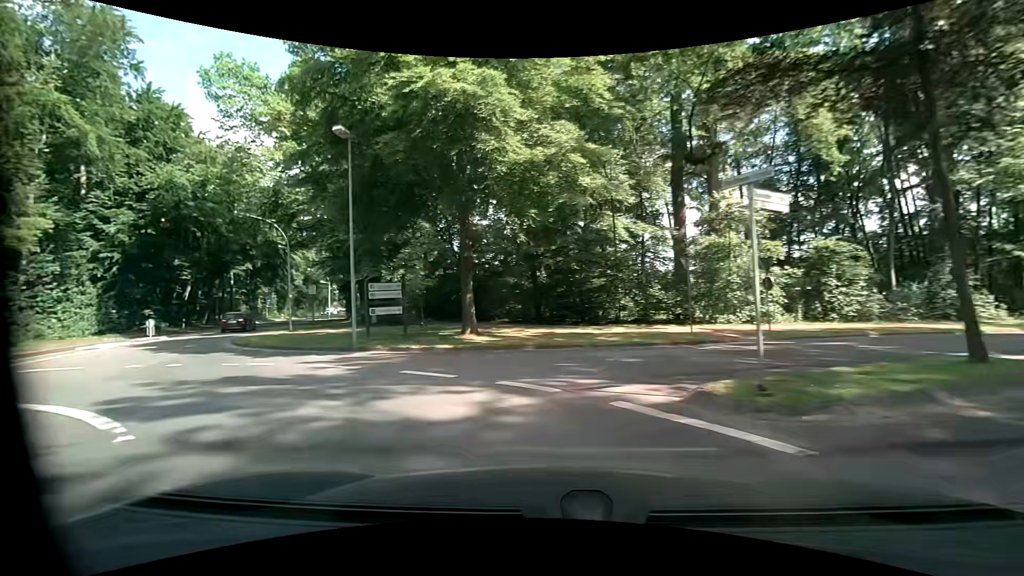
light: Day
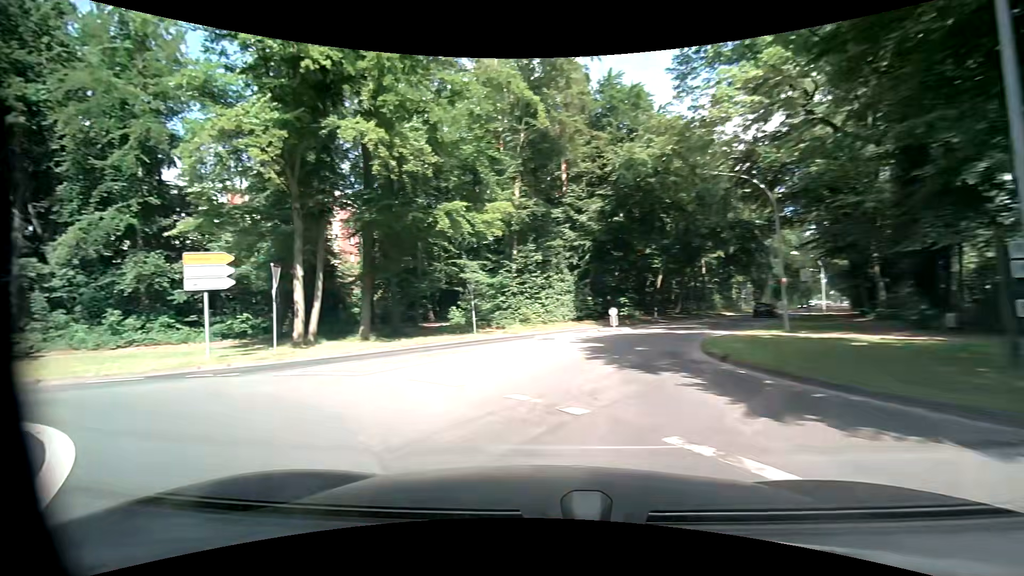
(-3.9, +9.6) m; -49°
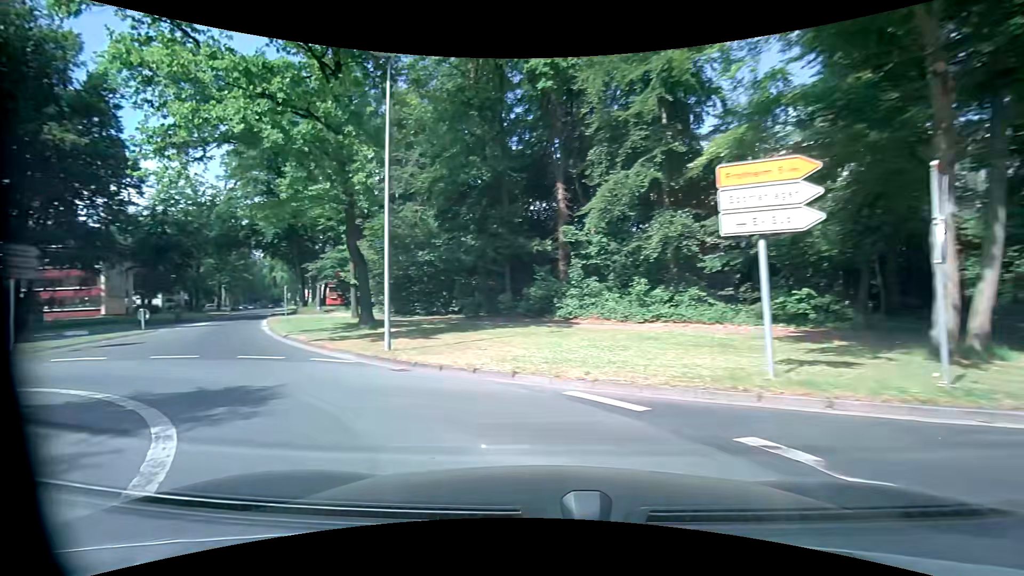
(-5.0, +9.2) m; -57°
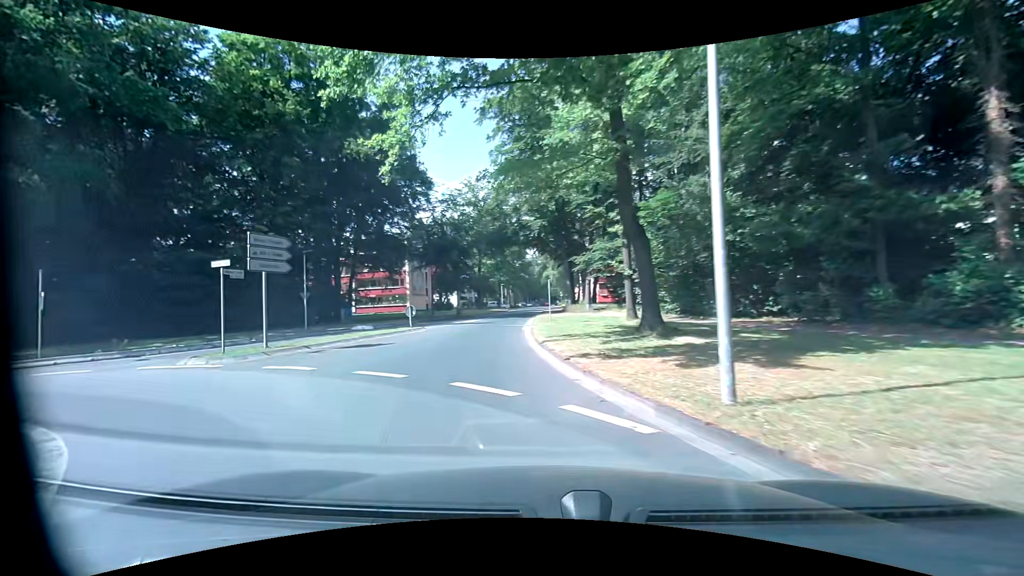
(-2.1, +7.6) m; -28°
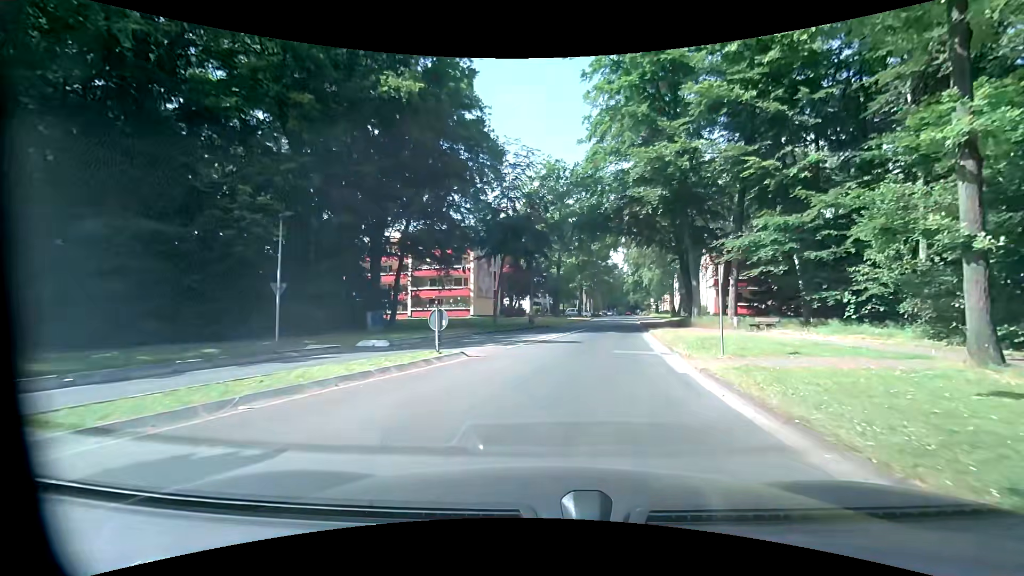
(-2.5, +14.0) m; -10°
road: residential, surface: asphalt
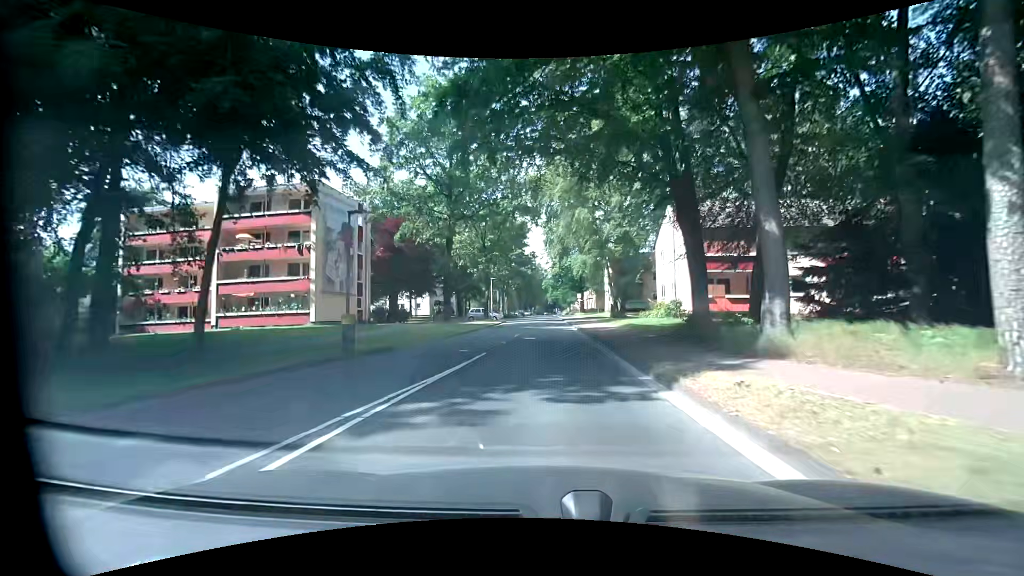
(+2.8, +22.9) m; +10°
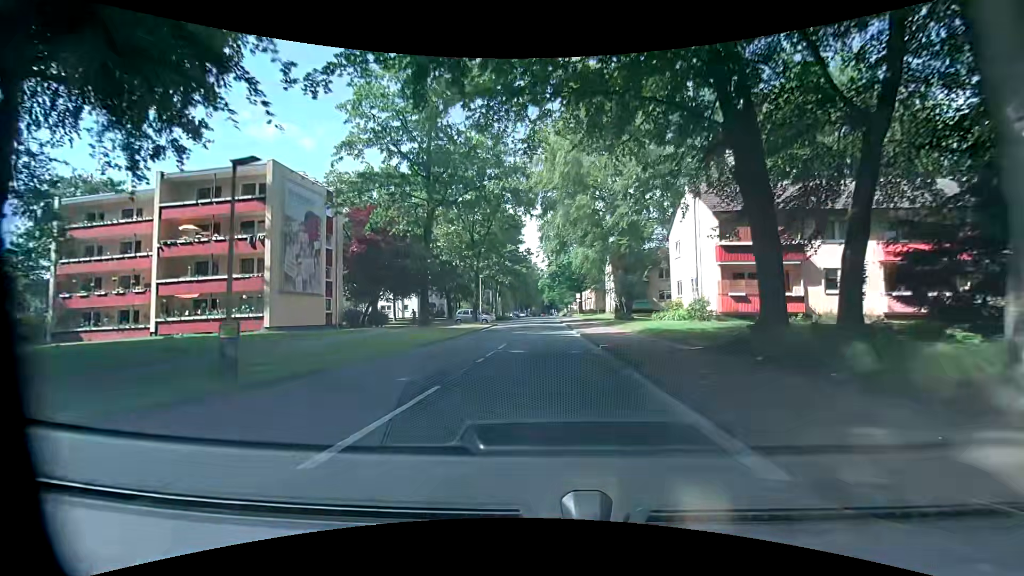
(0.0, +6.2) m; -1°
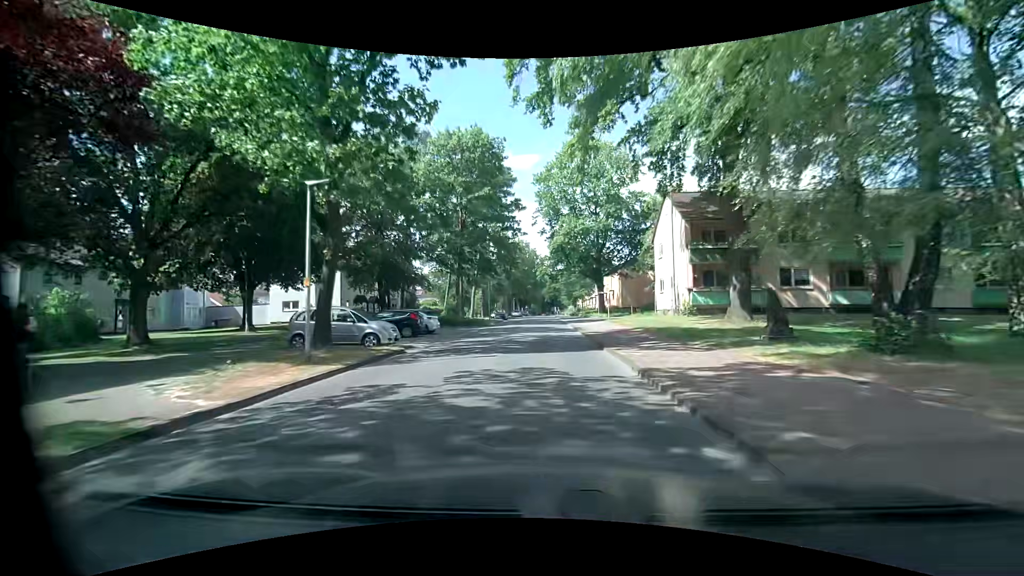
(+0.7, +34.0) m; 0°
(0, +10) (0, +20) (+1, +30) (+1, +40) (+1, +50) (+1, +60) (+1, +70) (+1, +80) (+1, +90) (+2, +100) m
